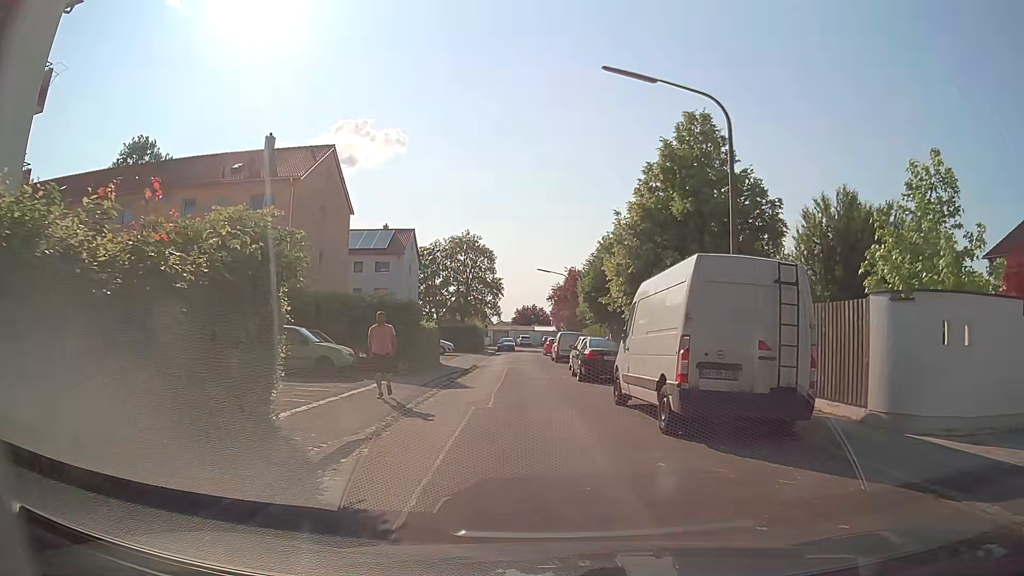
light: Day
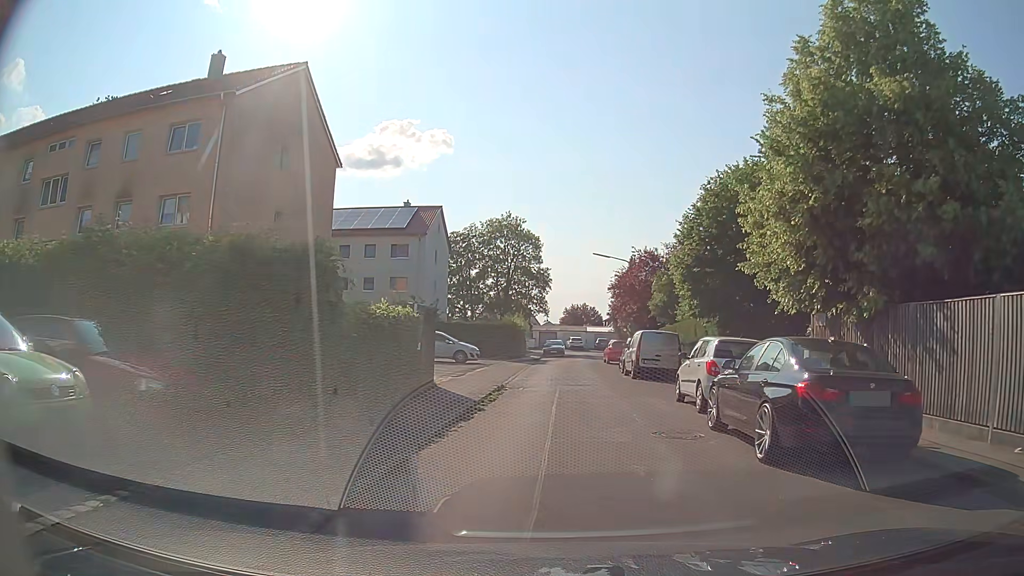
(-0.5, +14.5) m; -3°
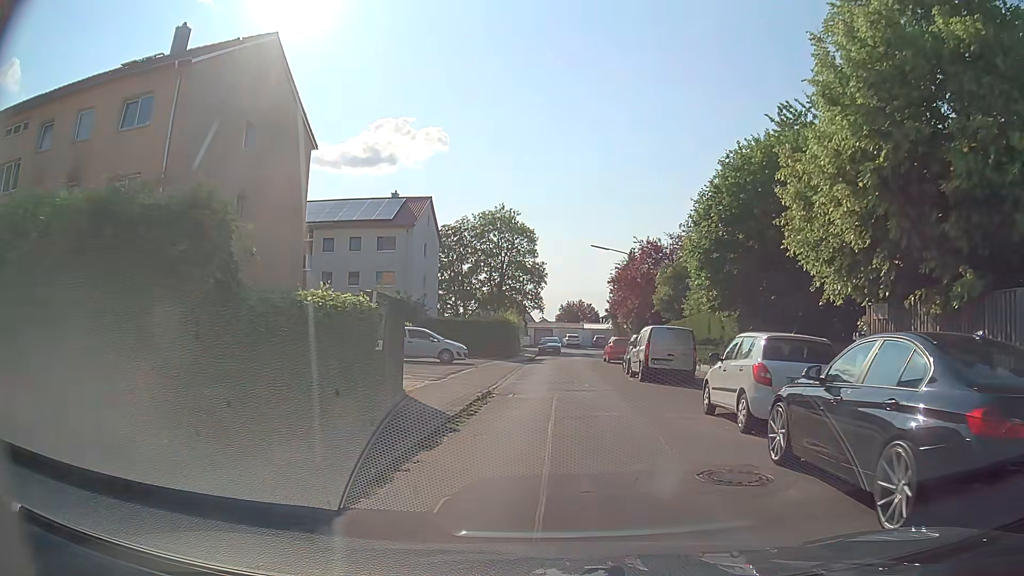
(0.0, +3.3) m; 0°
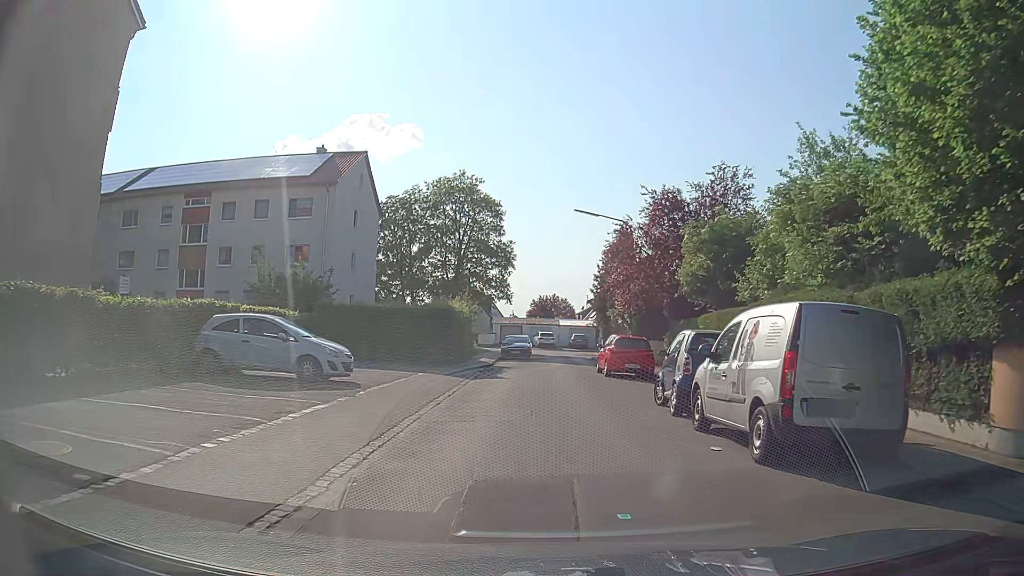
(+0.1, +14.4) m; +1°
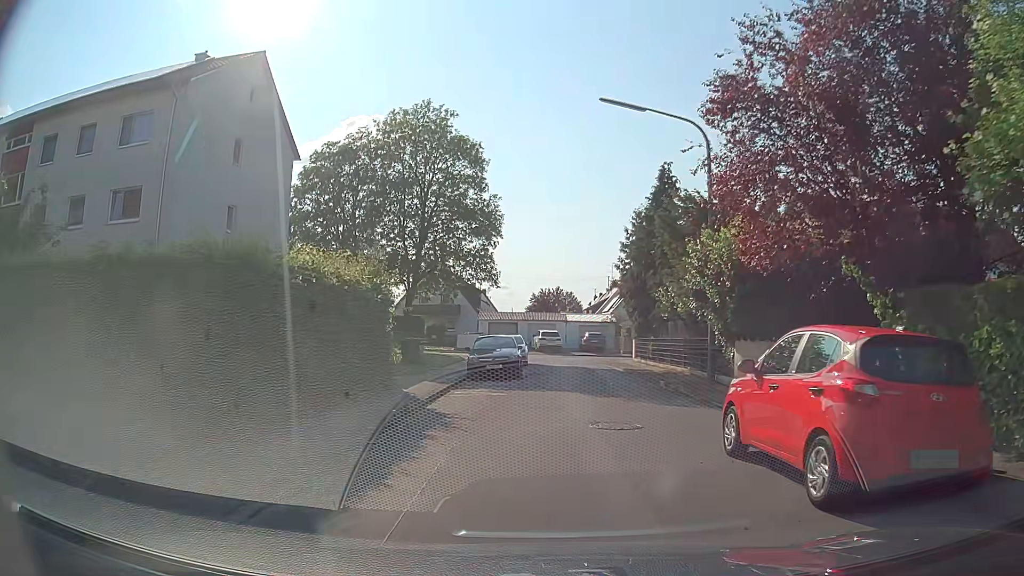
(+0.2, +18.4) m; 0°
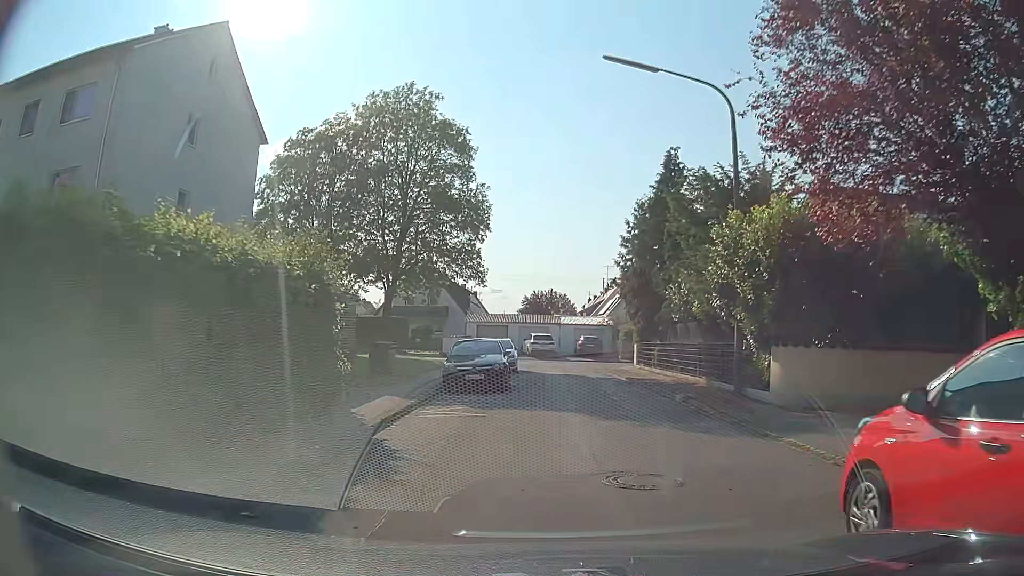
(0.0, +3.6) m; +1°
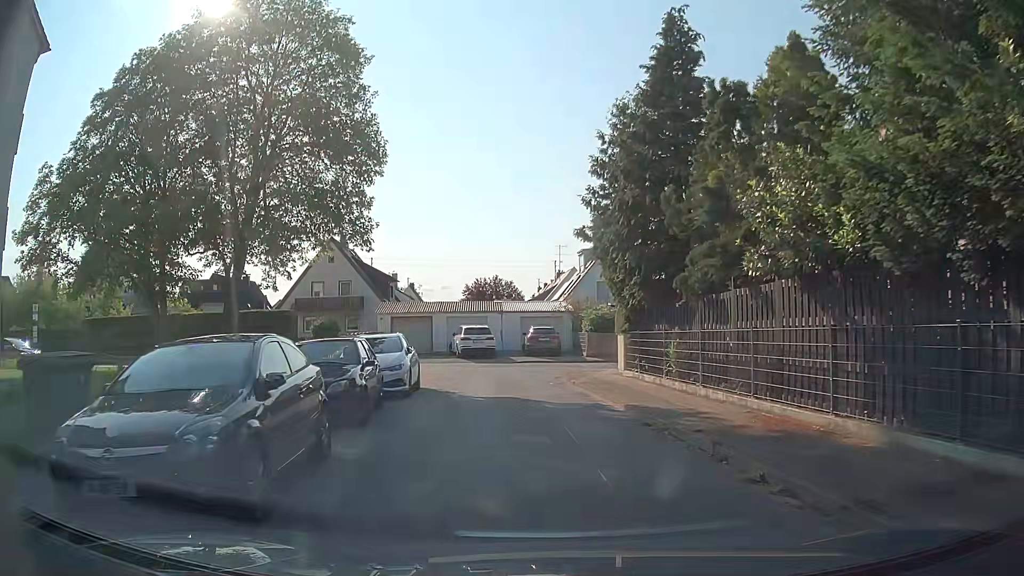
(+0.7, +13.3) m; +6°
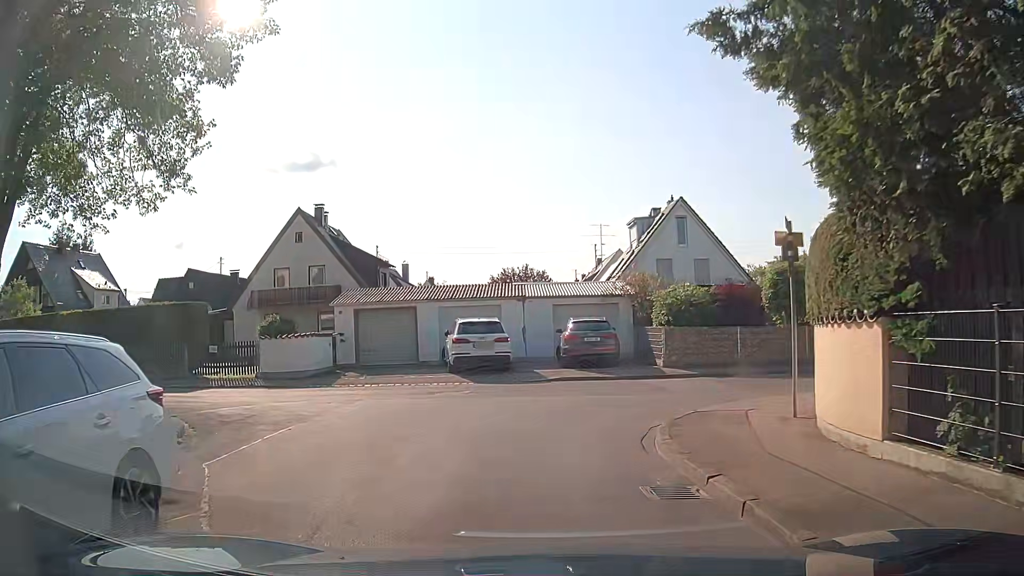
(-0.5, +13.7) m; -2°
